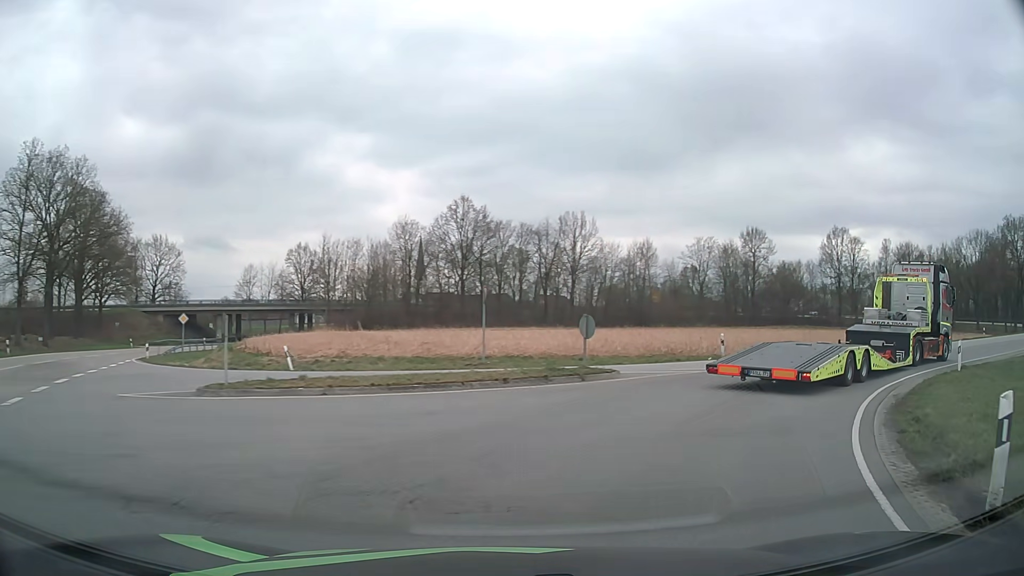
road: tertiary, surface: asphalt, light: Day
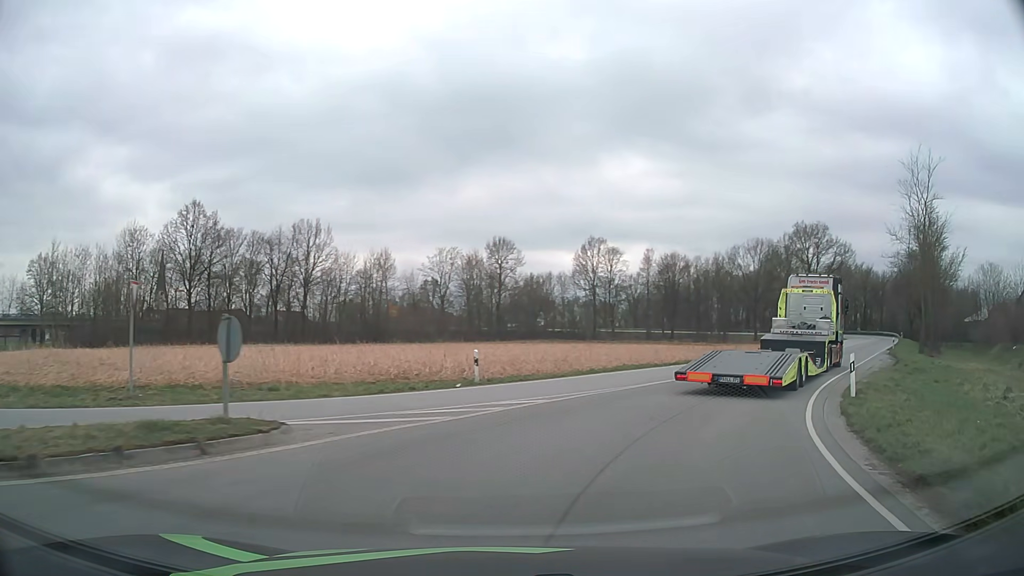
(+1.6, +8.3) m; +22°
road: primary_link
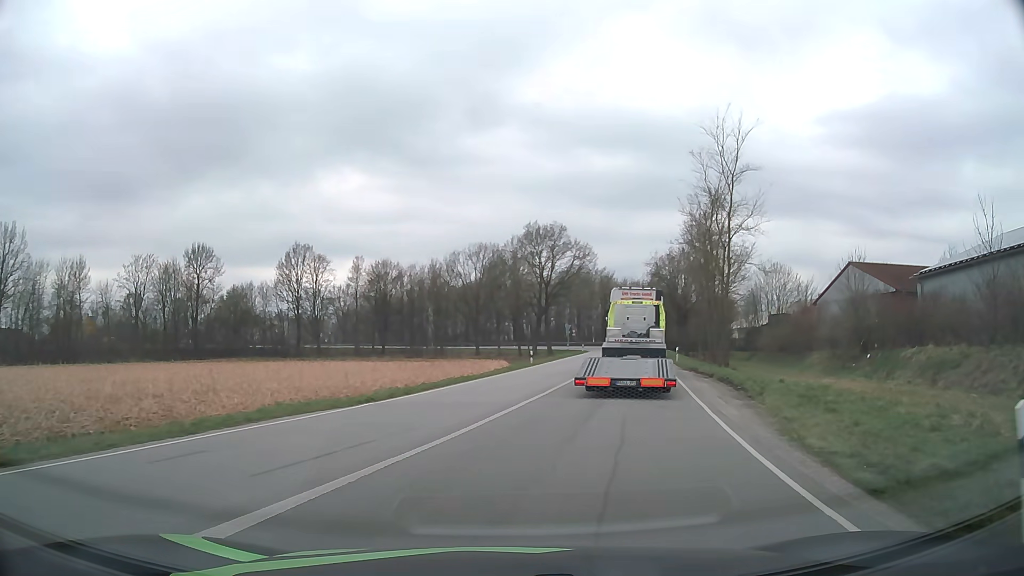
(+3.2, +13.3) m; +24°
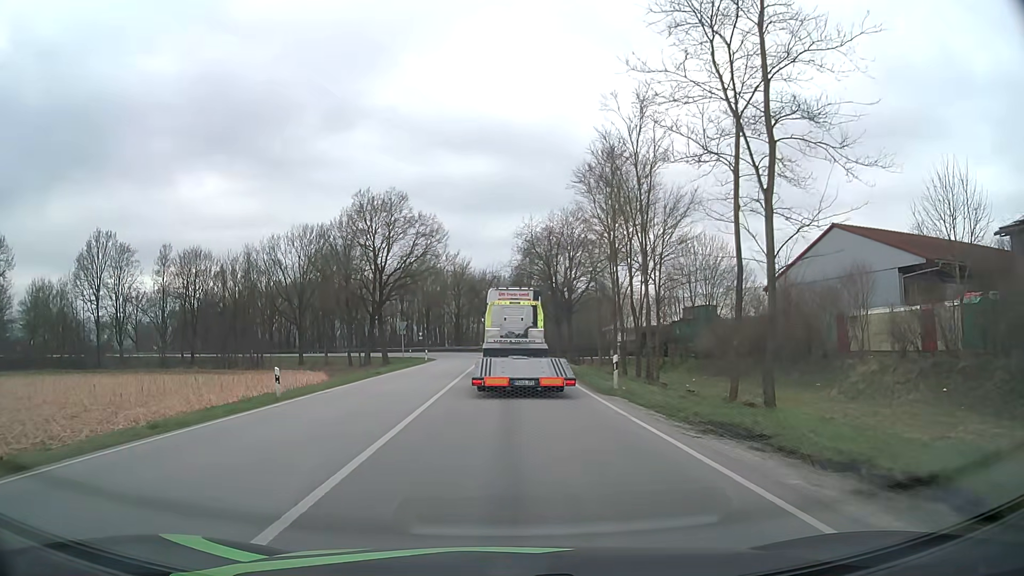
(+3.9, +25.9) m; +12°
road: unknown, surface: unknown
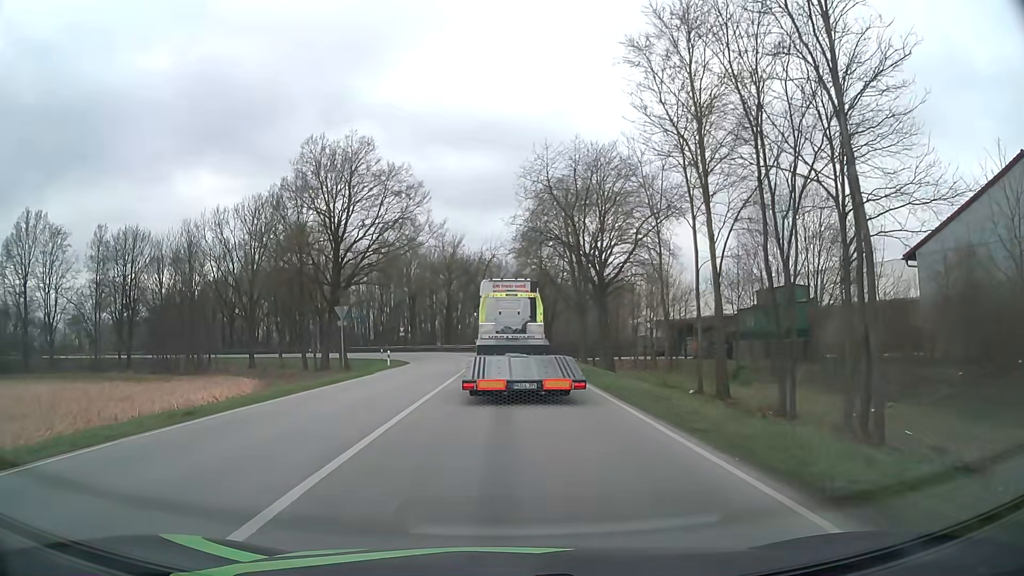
(0.0, +21.3) m; 0°
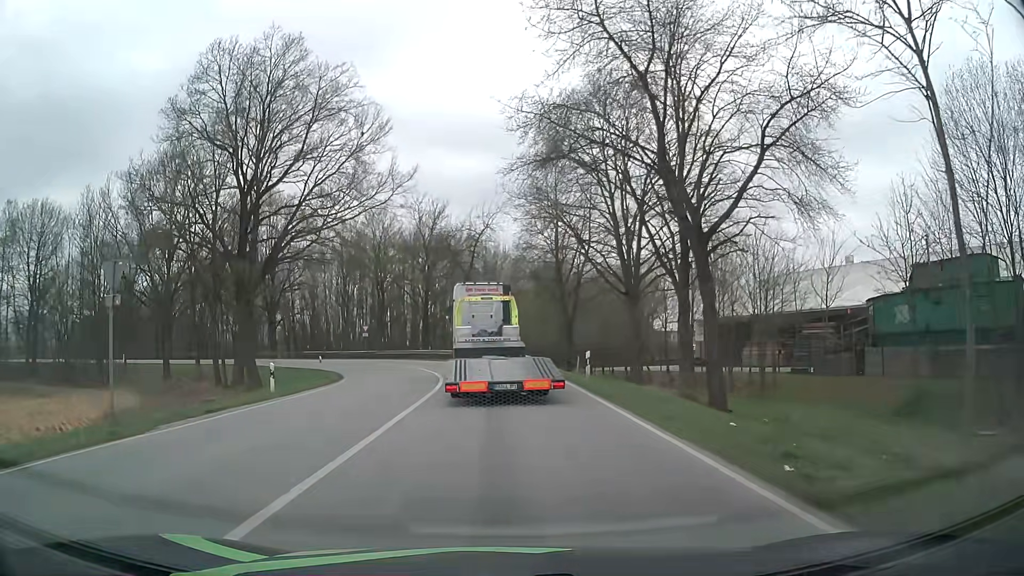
(-0.1, +21.5) m; 0°
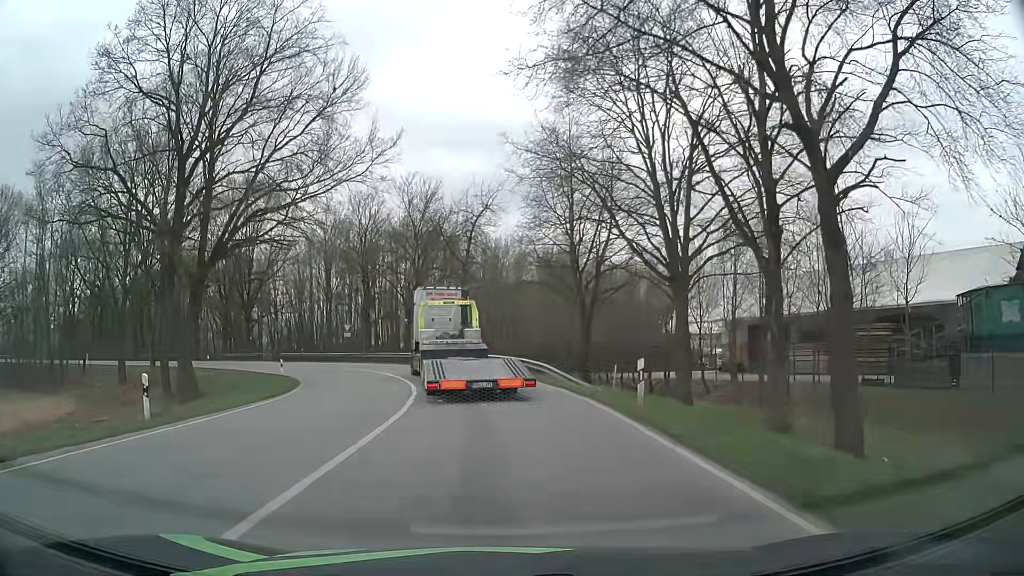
(0.0, +8.4) m; 0°
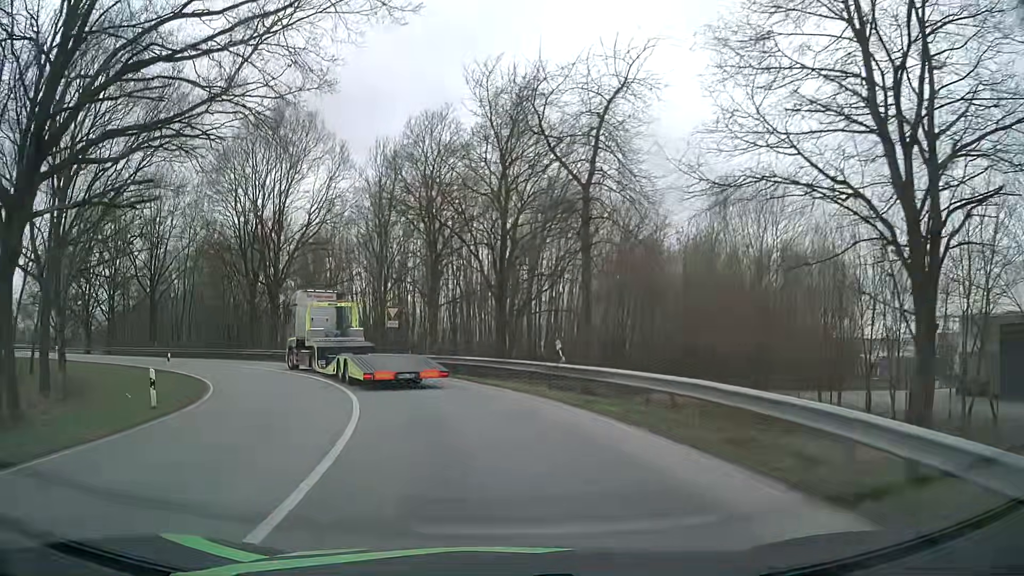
(-1.3, +22.9) m; -11°
(-1, +10) (-3, +20) (-6, +29) (-12, +37) (-19, +44) (-28, +49) (-37, +54) (-46, +58) (-55, +62) (-64, +67) m
